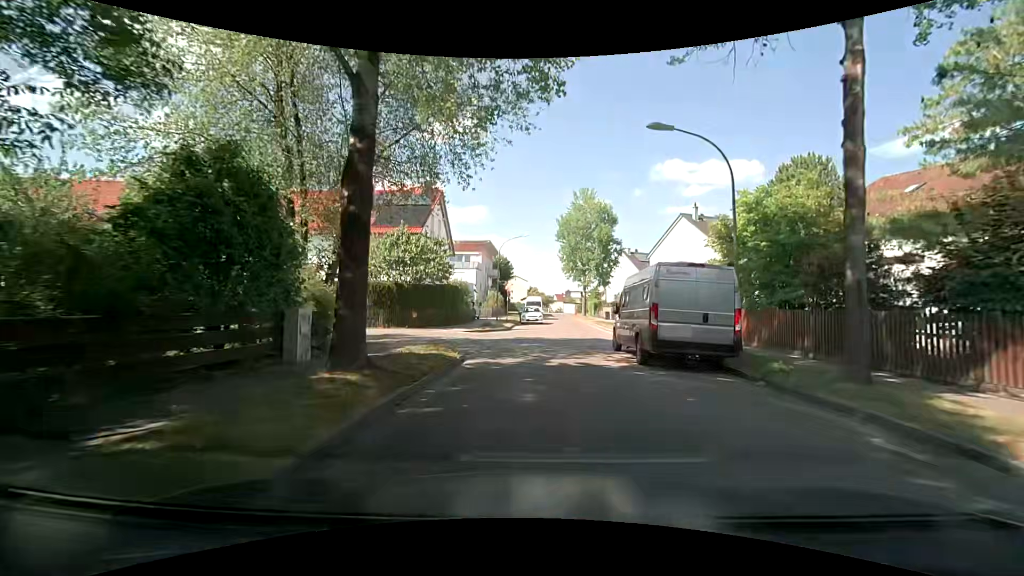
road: residential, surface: asphalt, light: Day
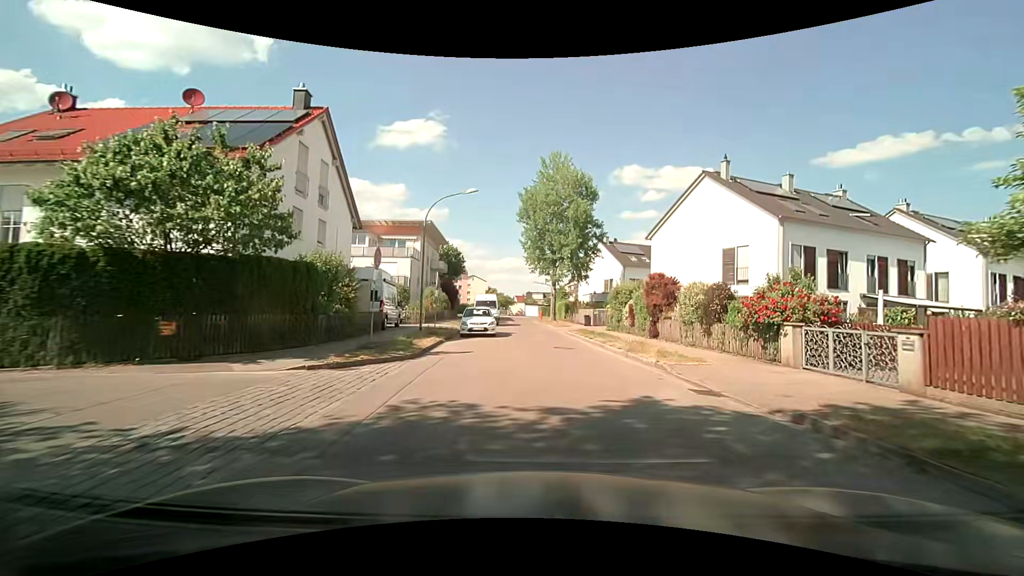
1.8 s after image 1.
(+0.3, +16.1) m; +3°
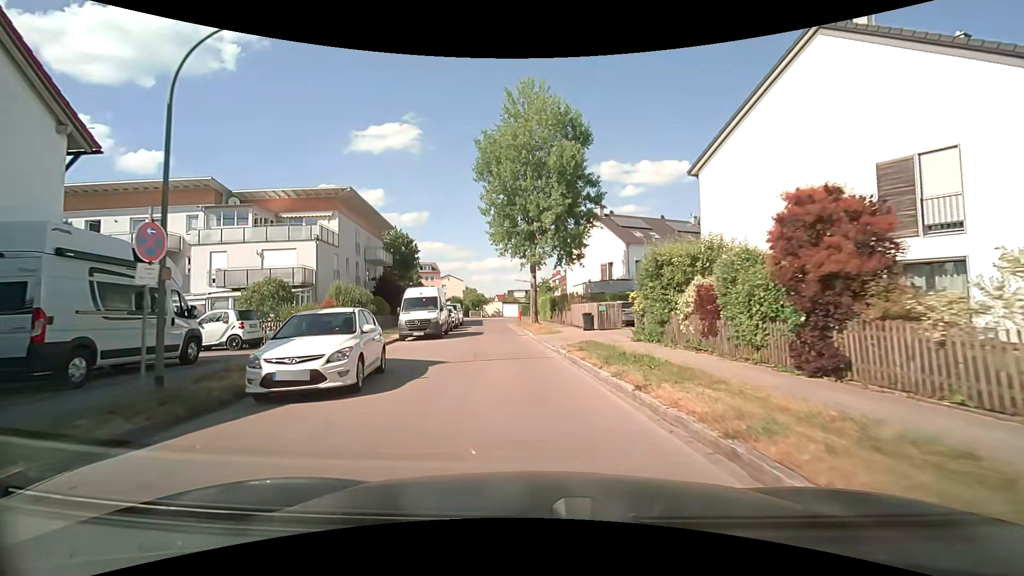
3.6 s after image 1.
(+1.2, +16.0) m; +4°
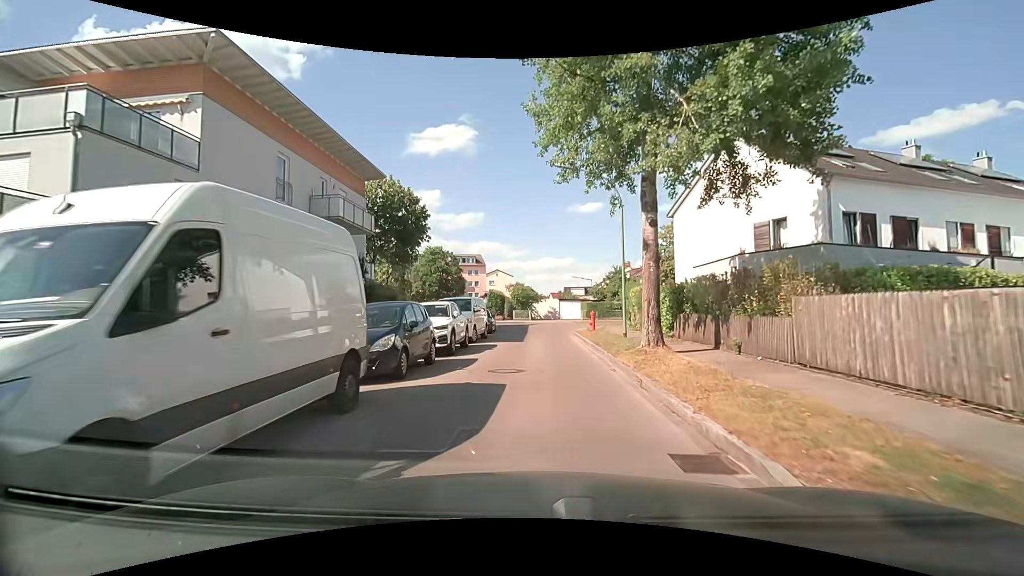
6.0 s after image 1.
(-1.8, +21.3) m; -7°
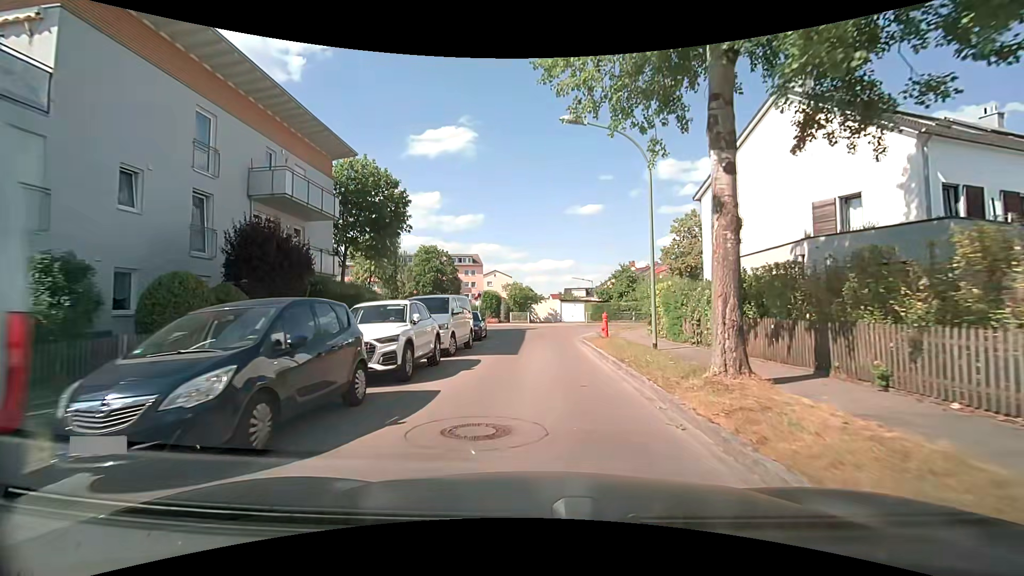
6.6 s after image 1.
(0.0, +5.2) m; 0°
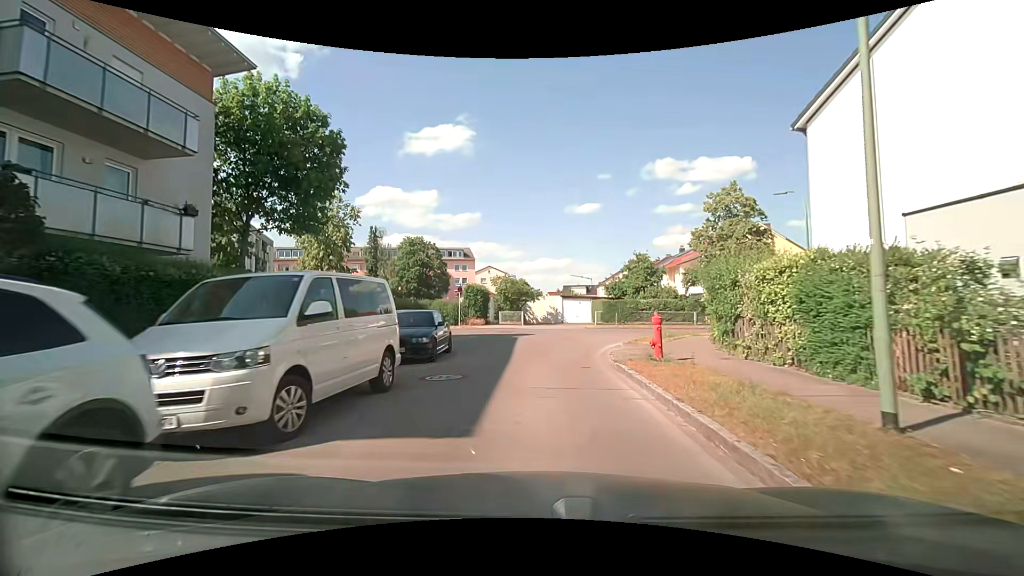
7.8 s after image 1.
(0.0, +9.9) m; 0°
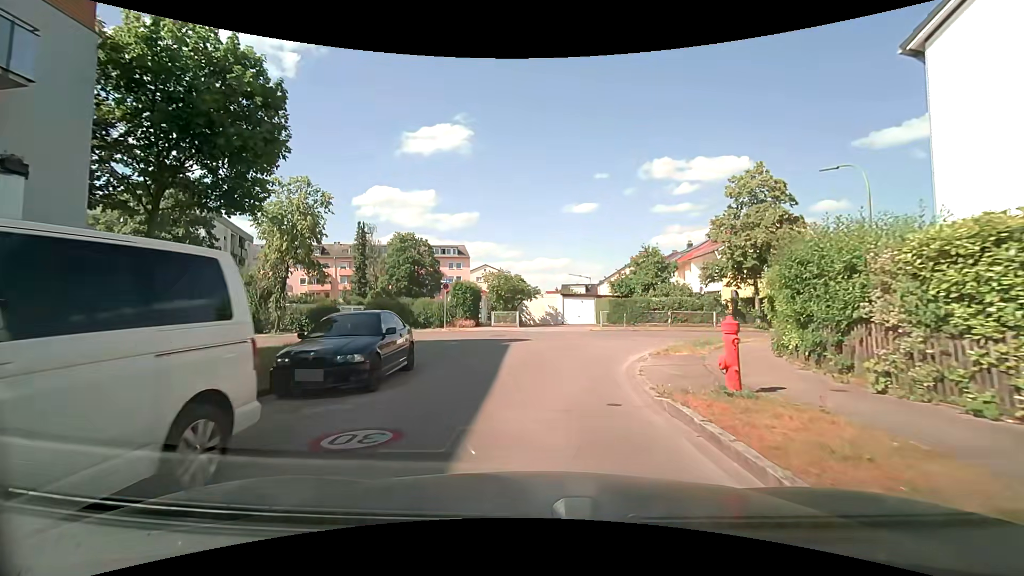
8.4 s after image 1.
(0.0, +4.6) m; +1°
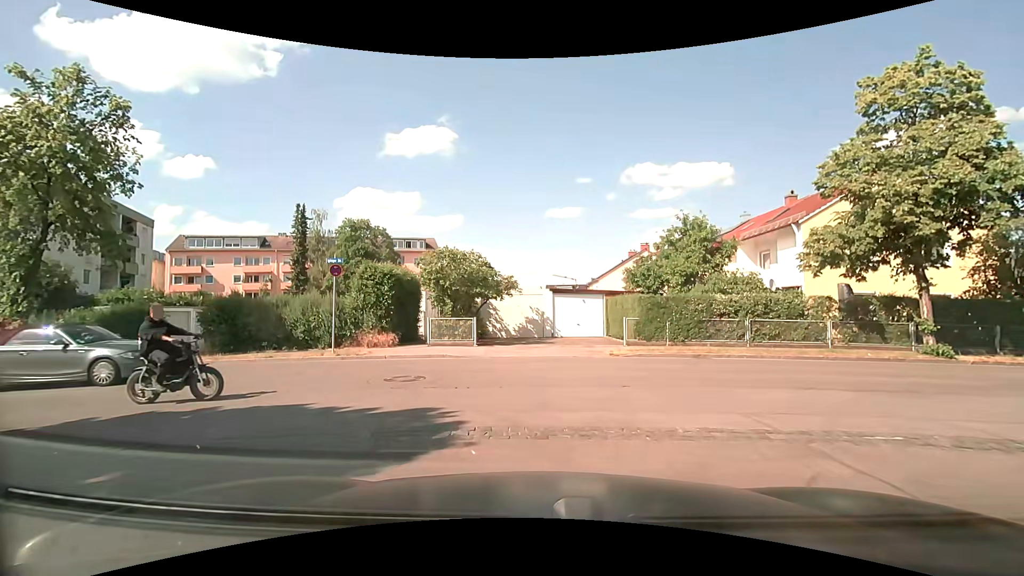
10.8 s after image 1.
(+0.3, +14.4) m; +3°
